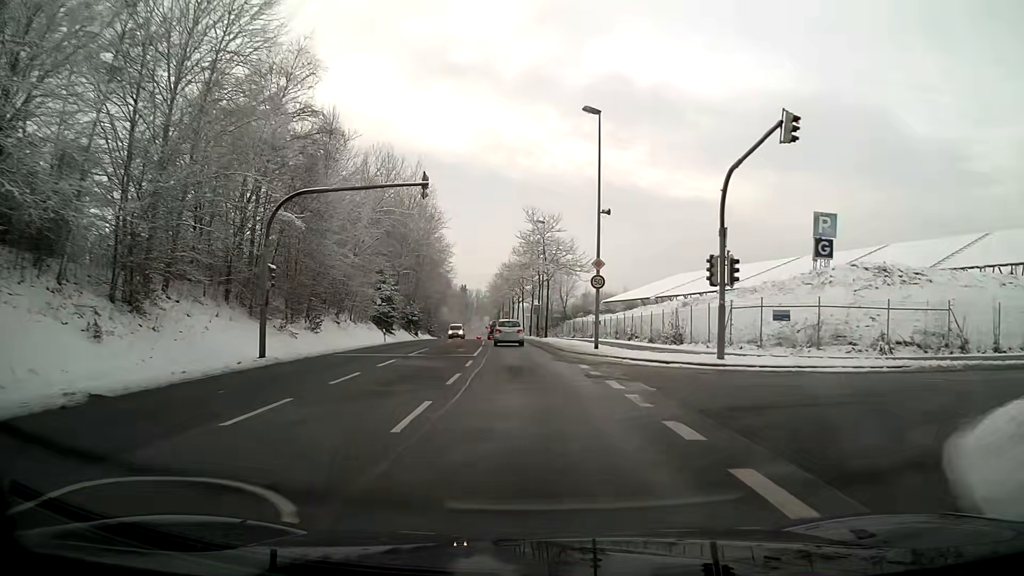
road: secondary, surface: asphalt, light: Day
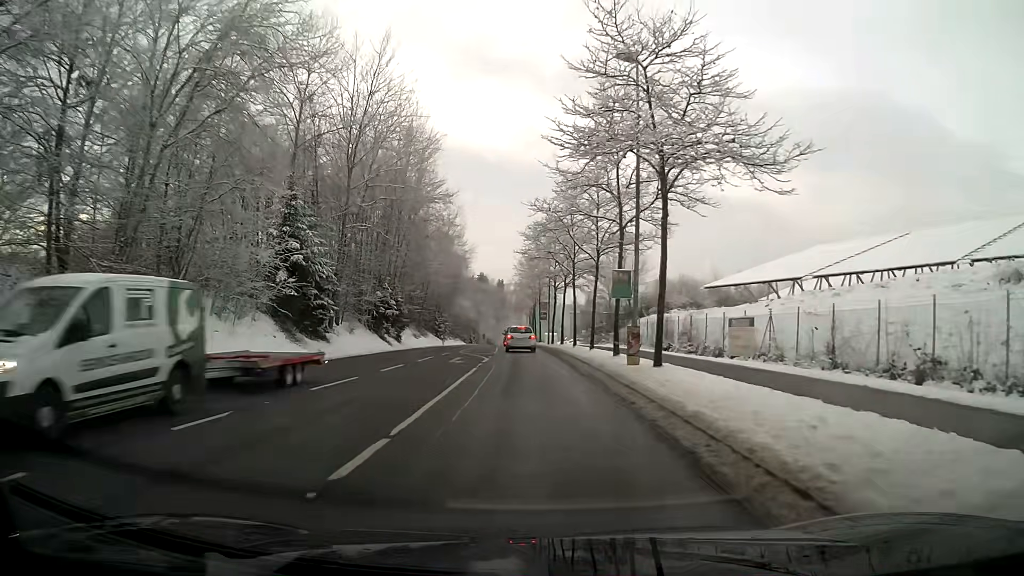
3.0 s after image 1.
(-1.1, +37.2) m; -3°
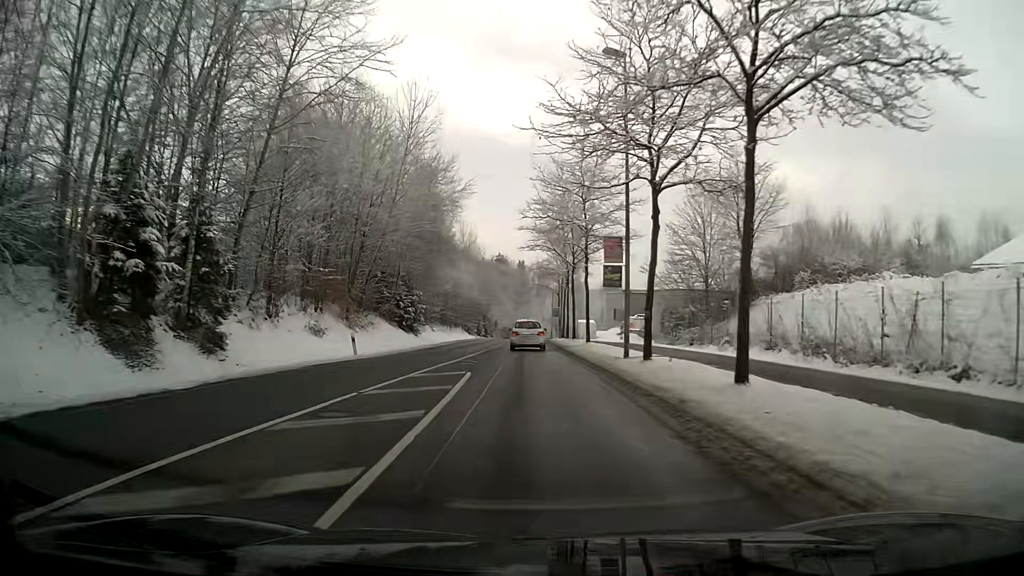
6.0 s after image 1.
(-0.7, +39.0) m; -2°
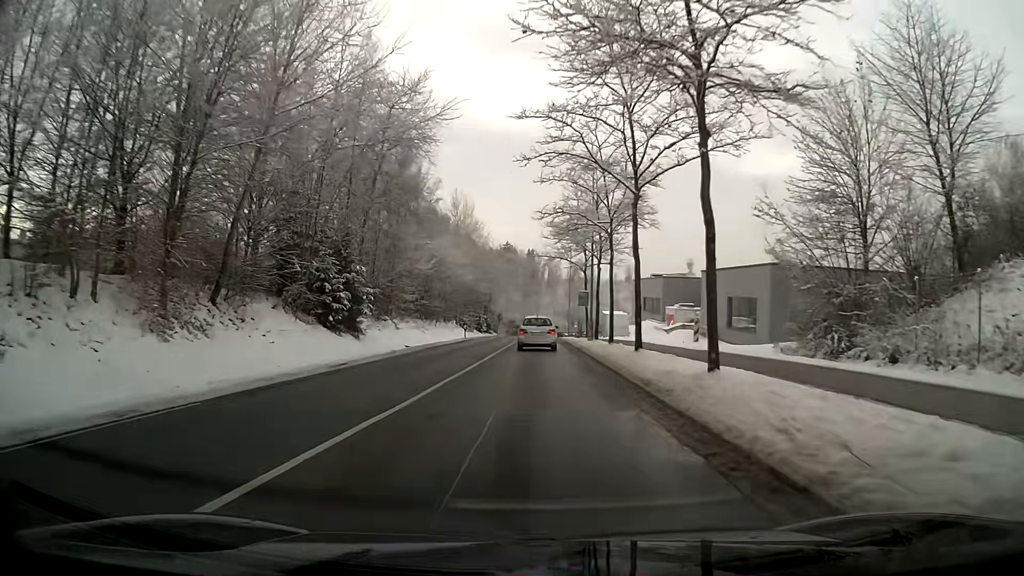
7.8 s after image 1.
(-0.1, +22.5) m; -1°
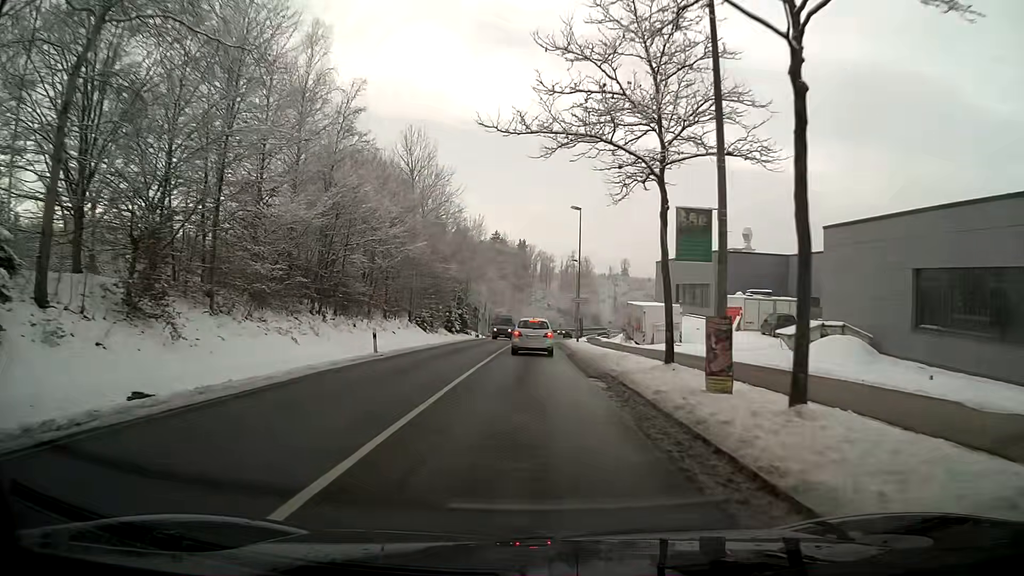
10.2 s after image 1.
(+0.2, +28.5) m; +1°
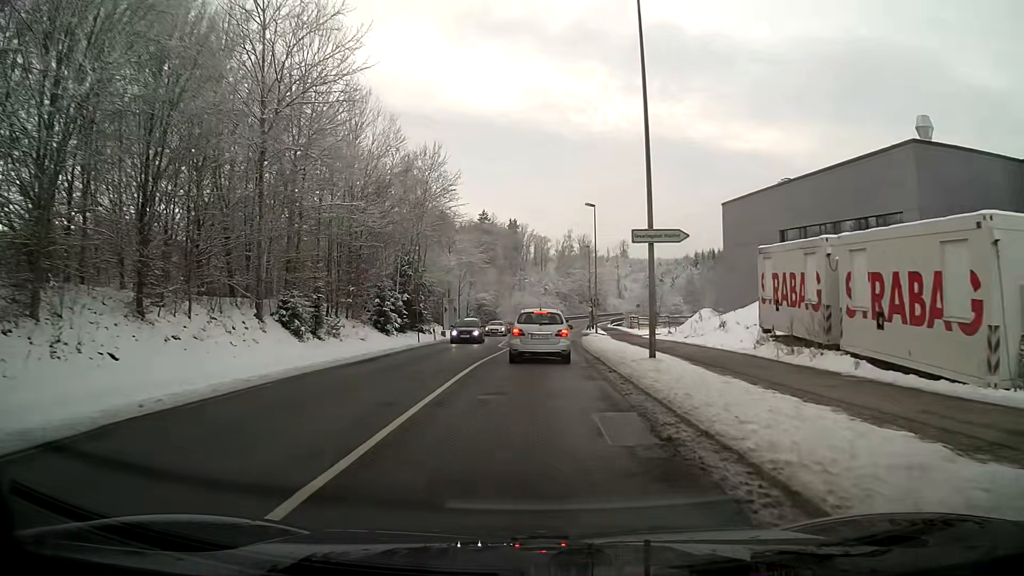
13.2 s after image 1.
(+0.1, +33.2) m; +1°
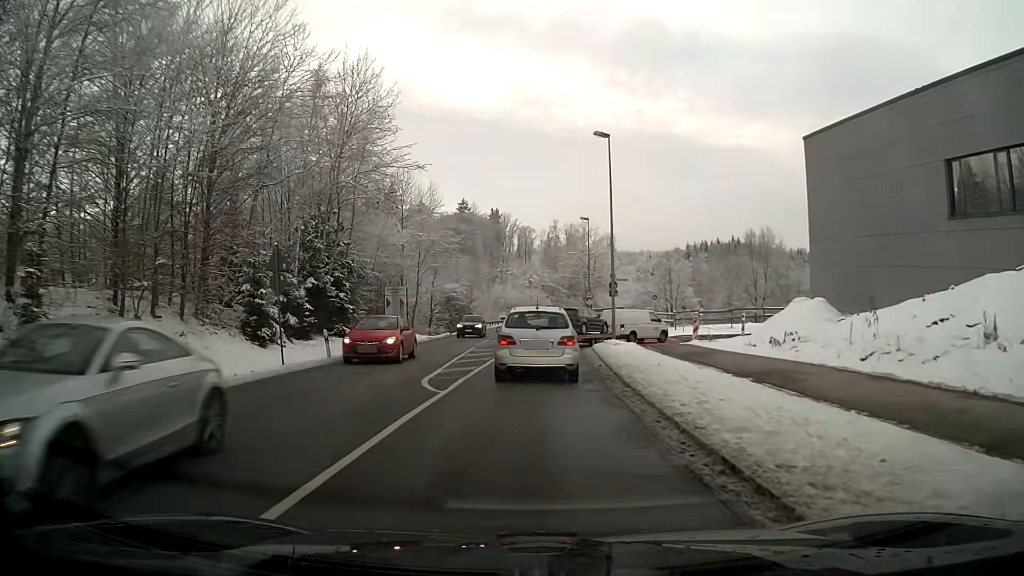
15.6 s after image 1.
(+0.1, +19.1) m; +1°
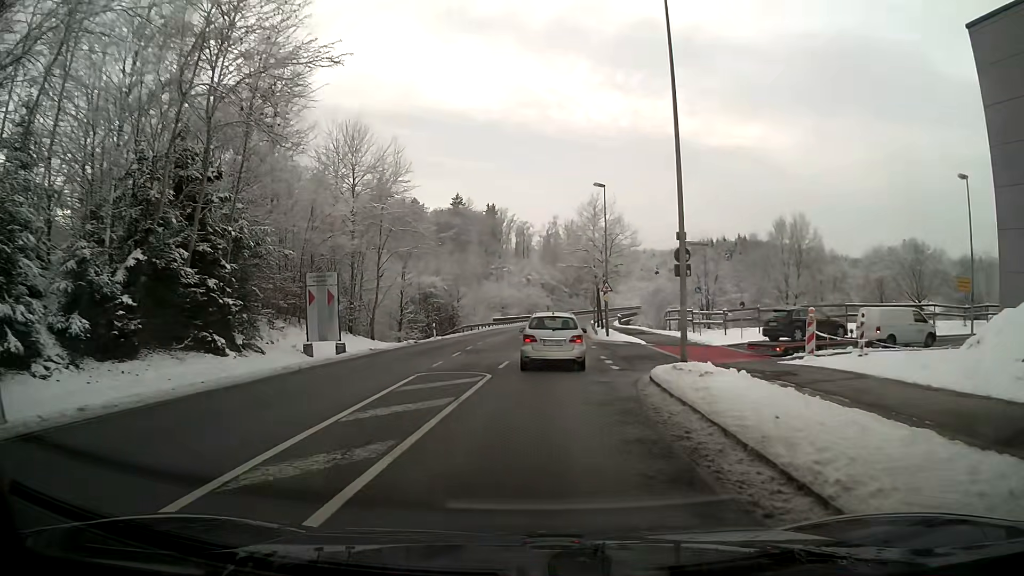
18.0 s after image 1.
(+0.1, +15.7) m; -1°
(0, +10) (+2, +20) (+10, +26) (+20, +28) (+29, +30) (+39, +34) (+47, +39) (+55, +45) (+63, +51) (+71, +57) m
